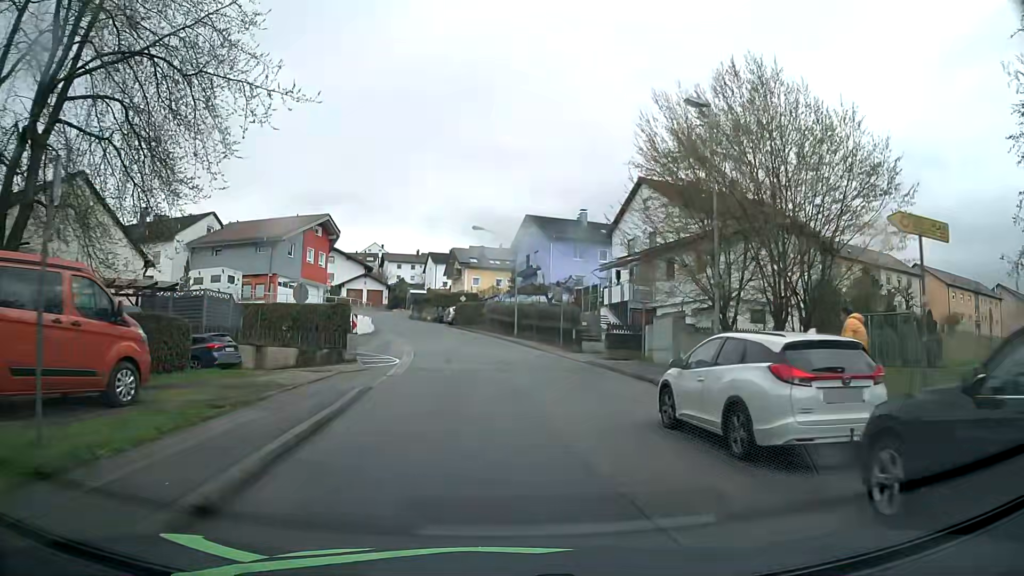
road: residential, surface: asphalt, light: Day
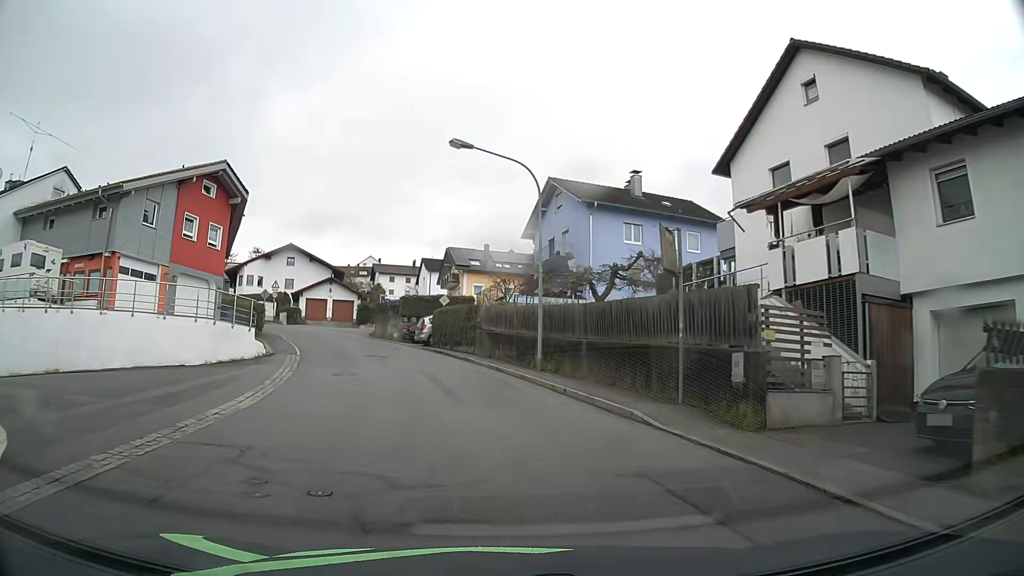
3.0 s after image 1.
(-0.2, +24.4) m; -1°
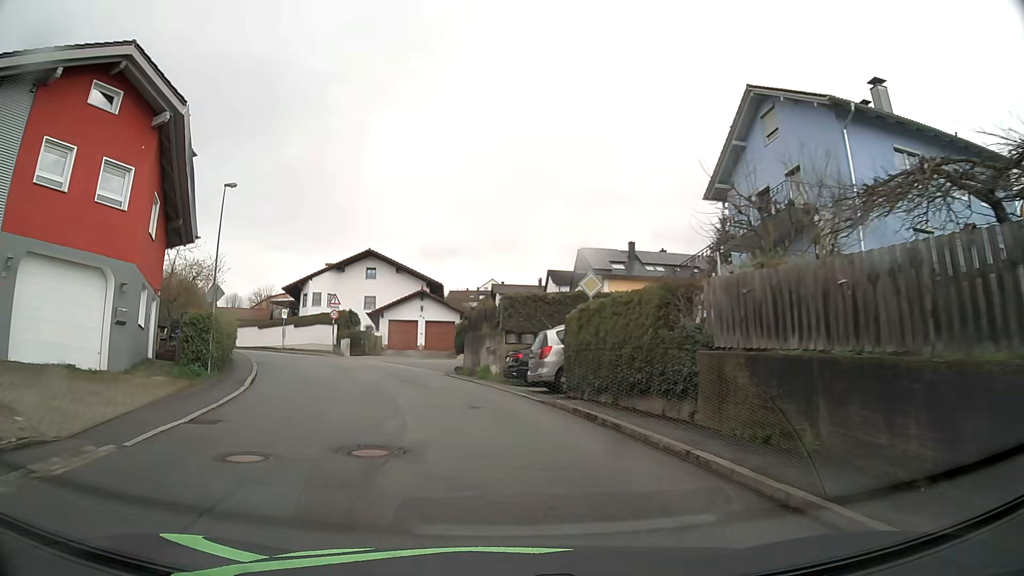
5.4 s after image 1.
(-1.9, +19.8) m; -12°
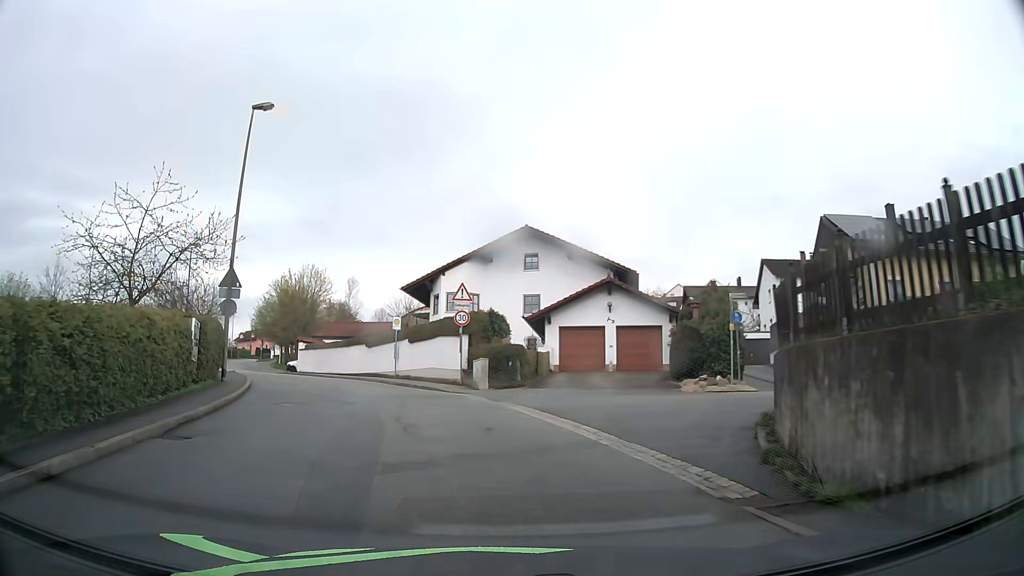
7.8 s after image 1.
(-2.2, +18.8) m; -15°
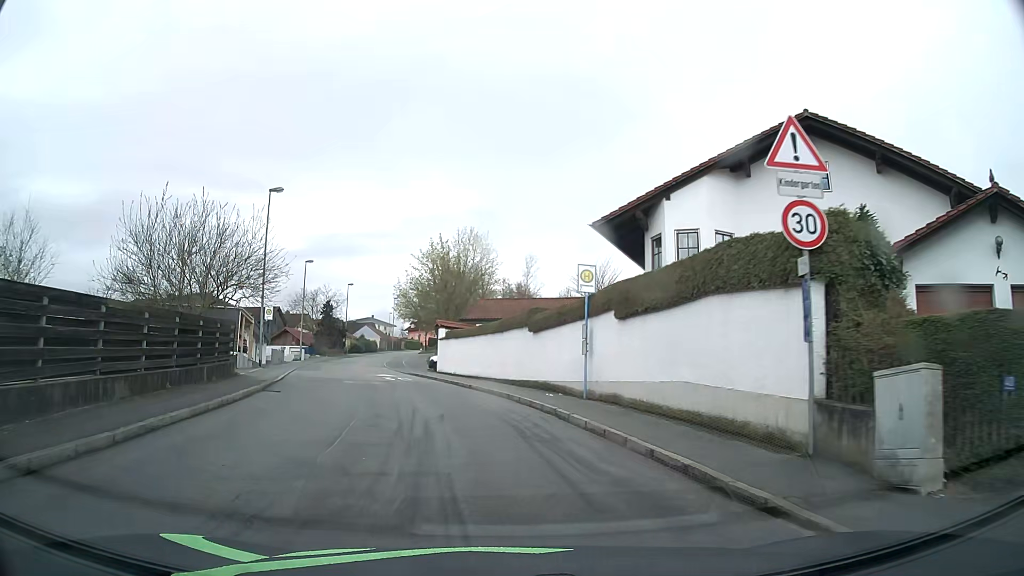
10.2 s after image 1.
(-2.5, +18.6) m; -16°
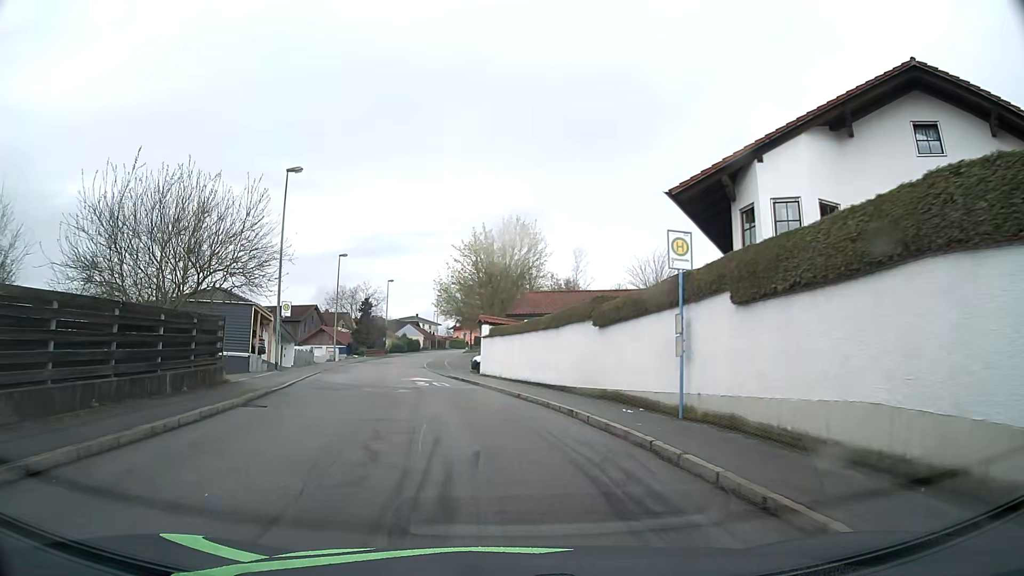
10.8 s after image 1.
(-0.1, +4.7) m; -3°
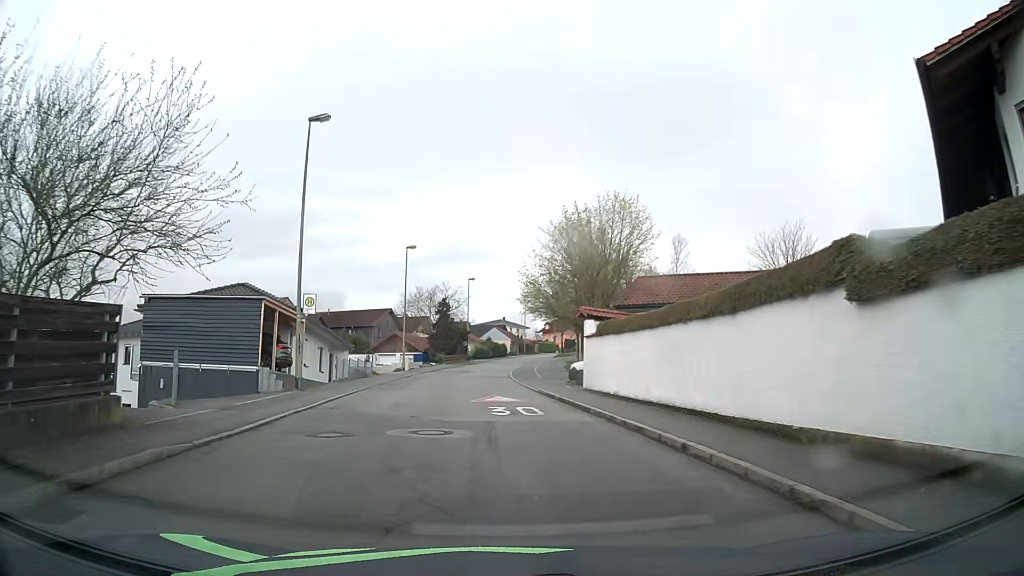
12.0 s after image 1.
(-0.7, +9.3) m; -8°
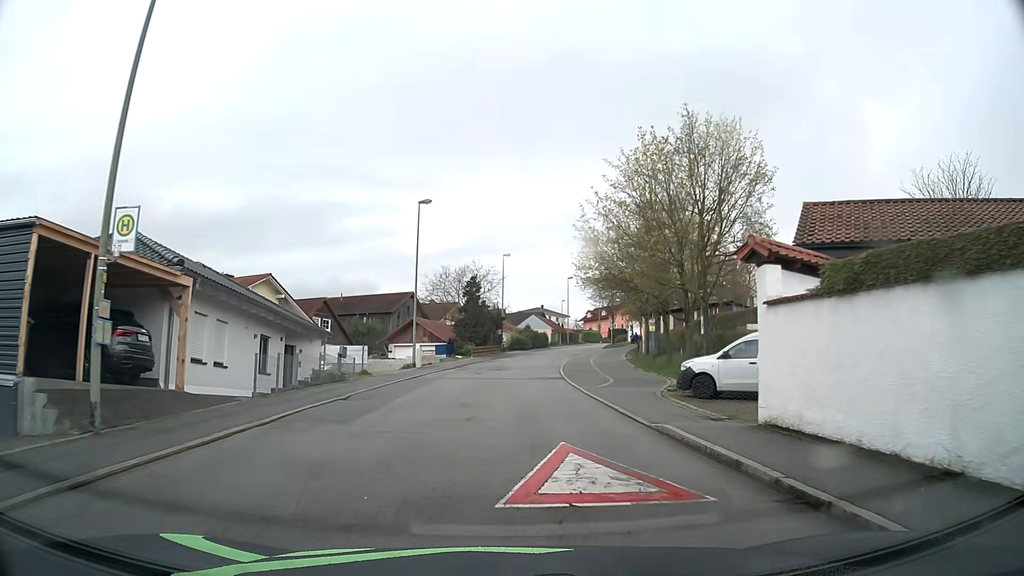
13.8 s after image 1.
(-0.6, +14.0) m; -3°
(0, +10) (0, +20) (0, +30) (+1, +40) (+2, +50) (+3, +60) (+6, +70) (+8, +79) (+11, +89) (+14, +98) m
